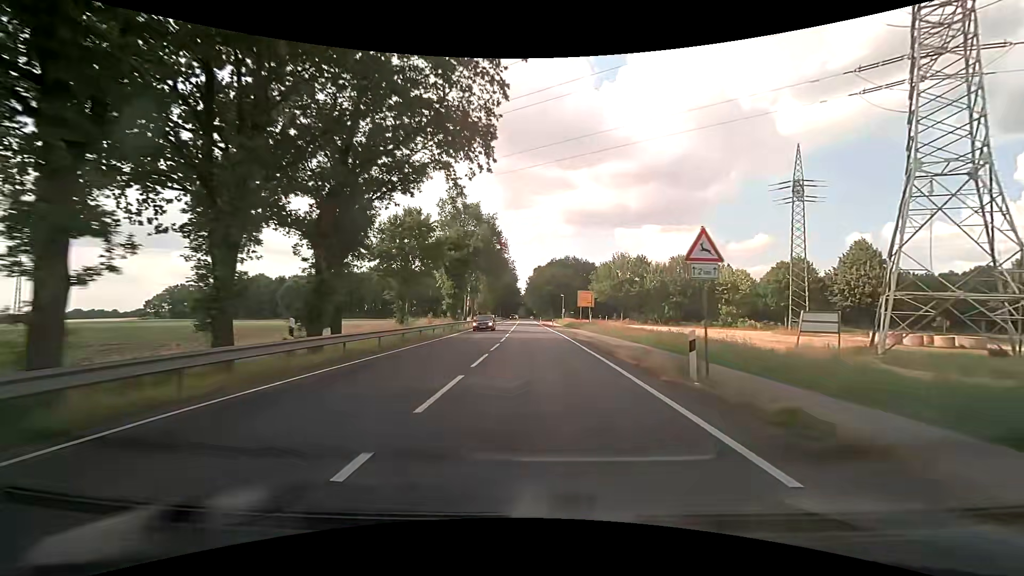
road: primary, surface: asphalt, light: Day
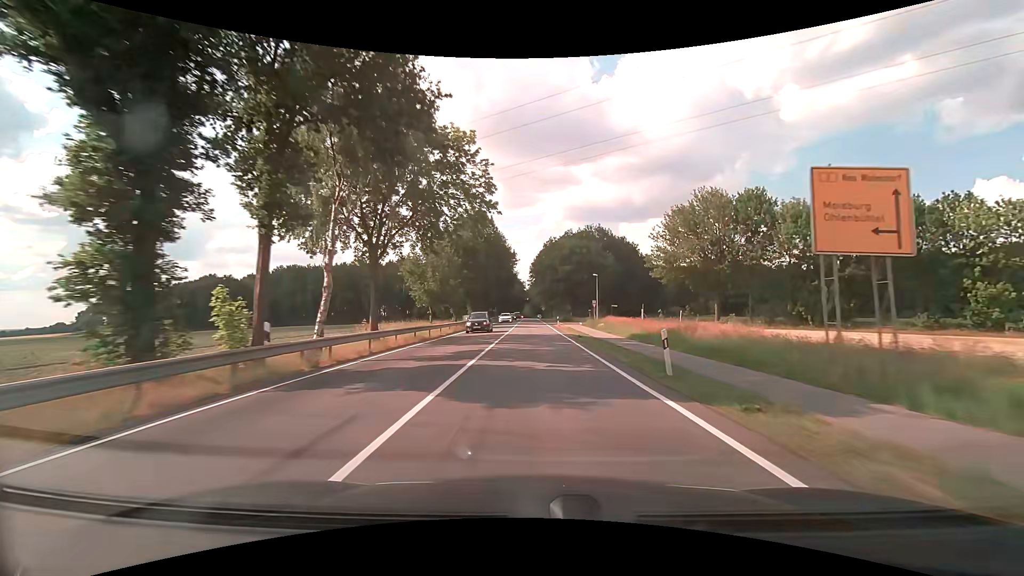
(-0.5, +53.3) m; -1°
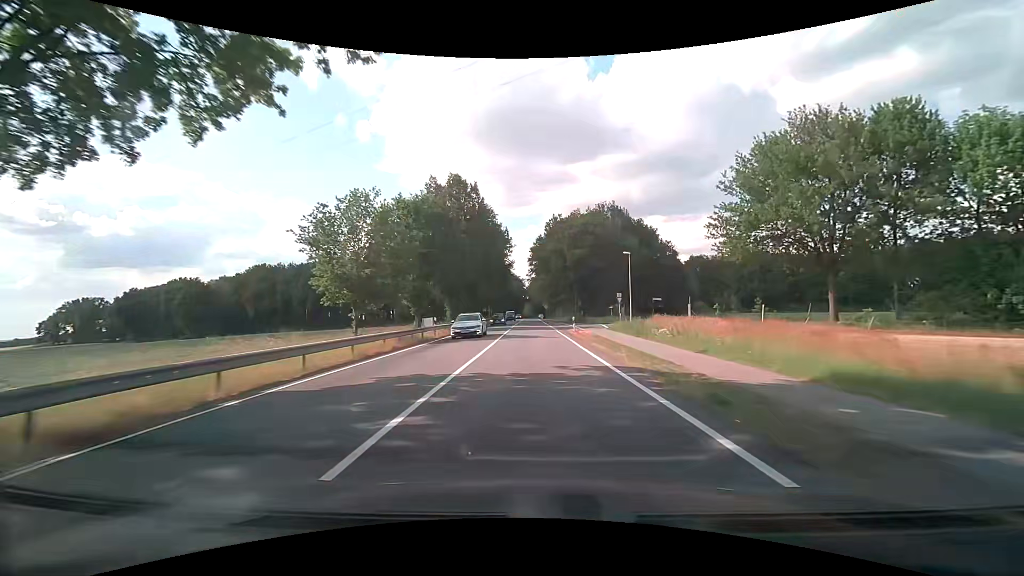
(0.0, +21.7) m; 0°
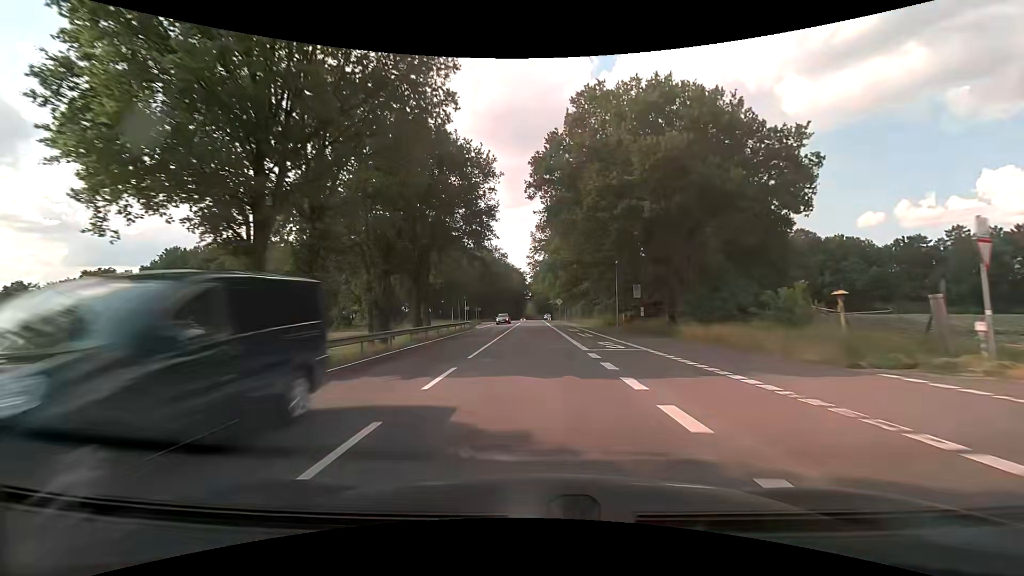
(+0.1, +42.9) m; 0°
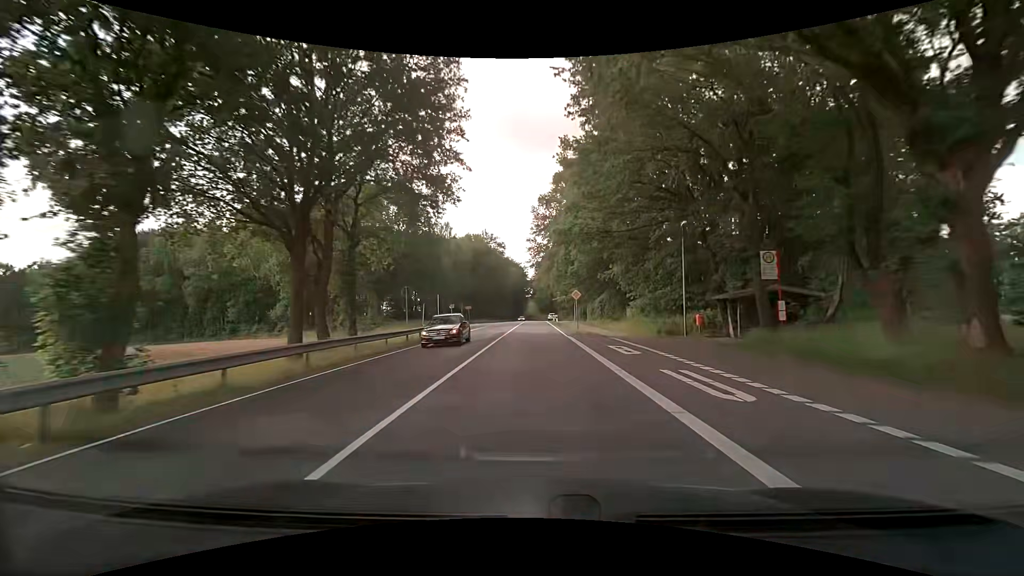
(0.0, +21.0) m; 0°
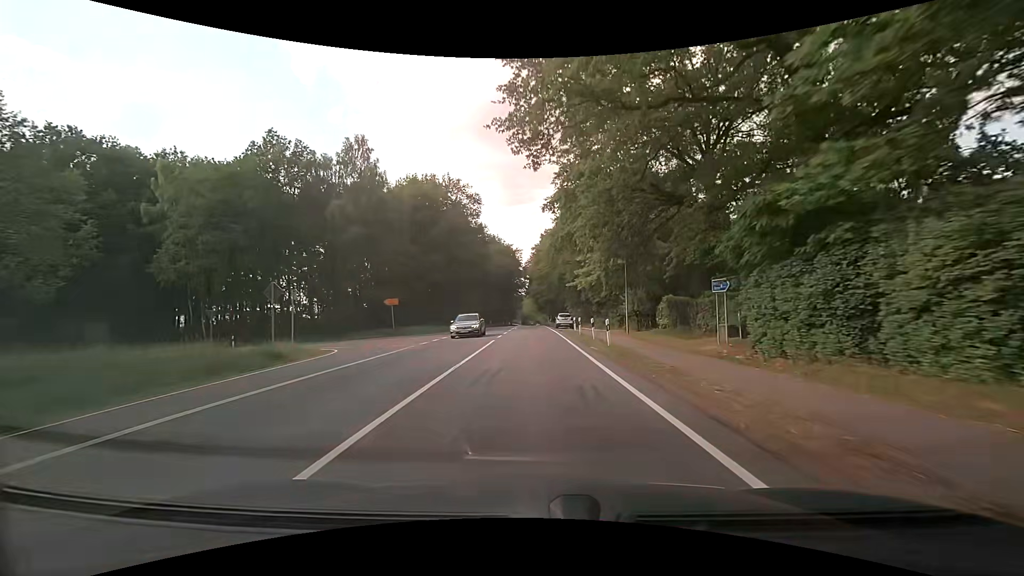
(+0.4, +52.0) m; 0°
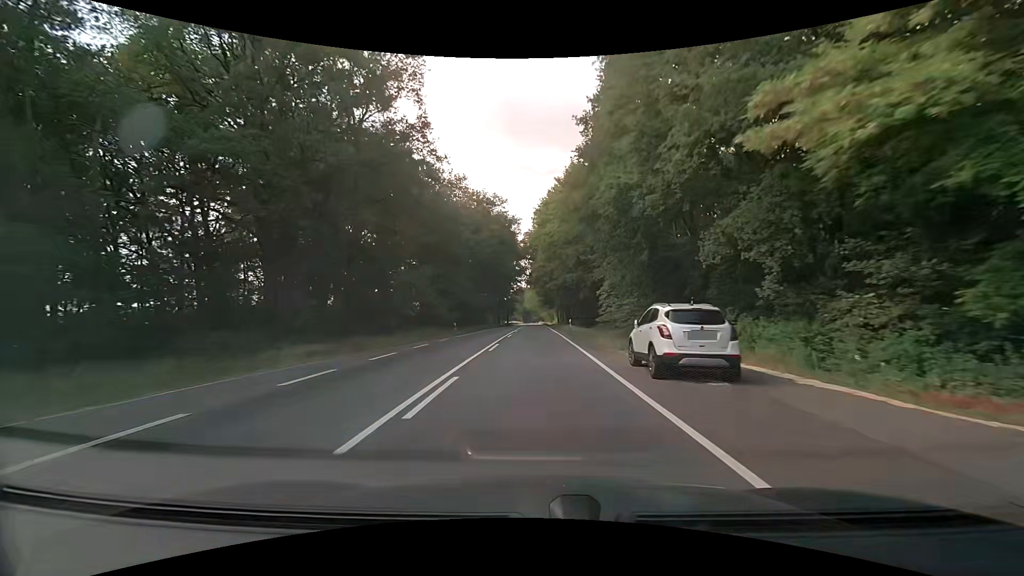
(+0.1, +41.8) m; 0°
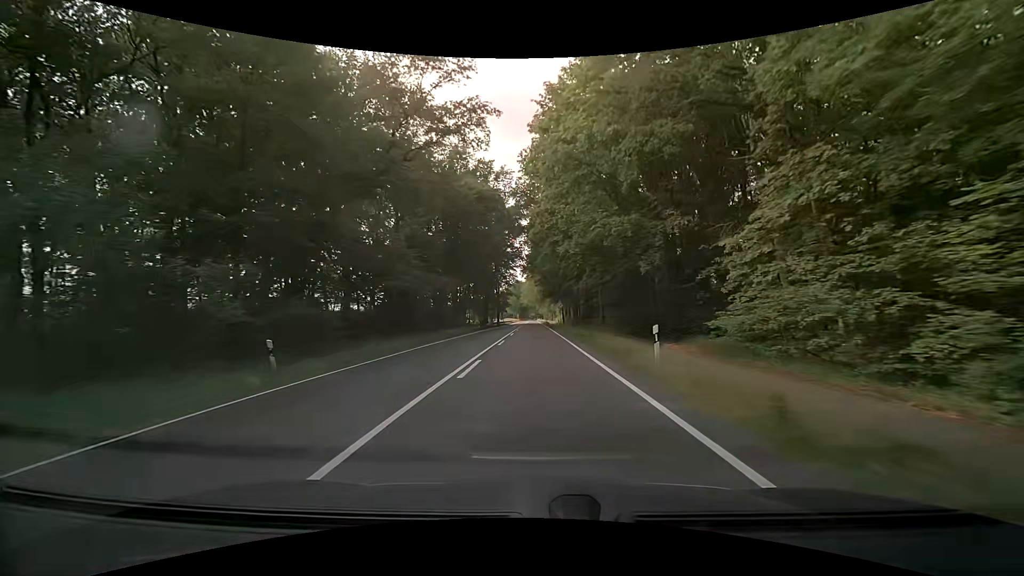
(+0.3, +31.9) m; 0°
(0, +10) (0, +20) (0, +30) (0, +40) (+1, +50) (+1, +60) (+1, +70) (0, +80) (0, +90) (0, +100) m
